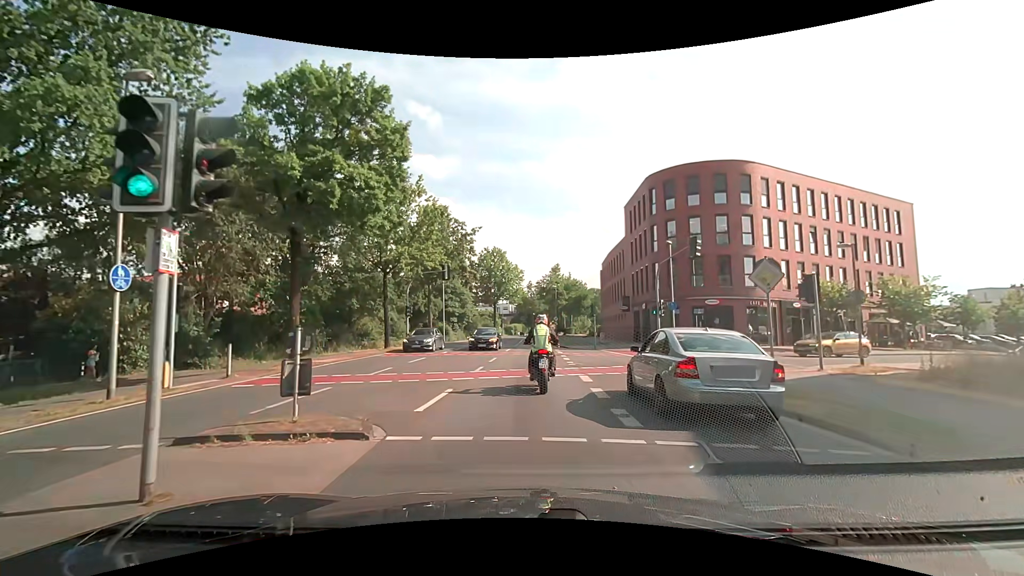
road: tertiary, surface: asphalt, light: Day
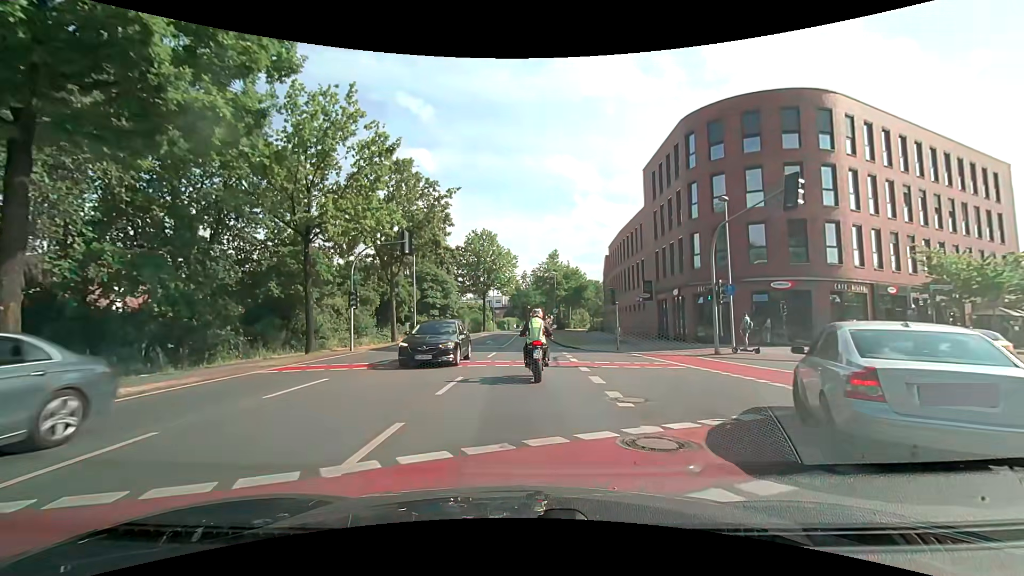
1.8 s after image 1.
(+0.1, +11.4) m; +1°
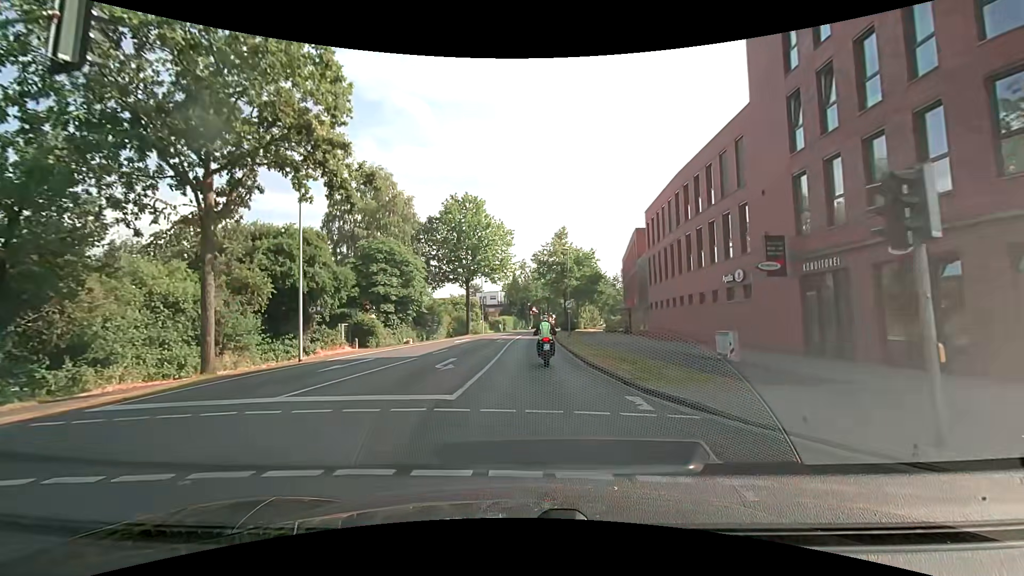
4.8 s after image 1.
(0.0, +20.7) m; +1°
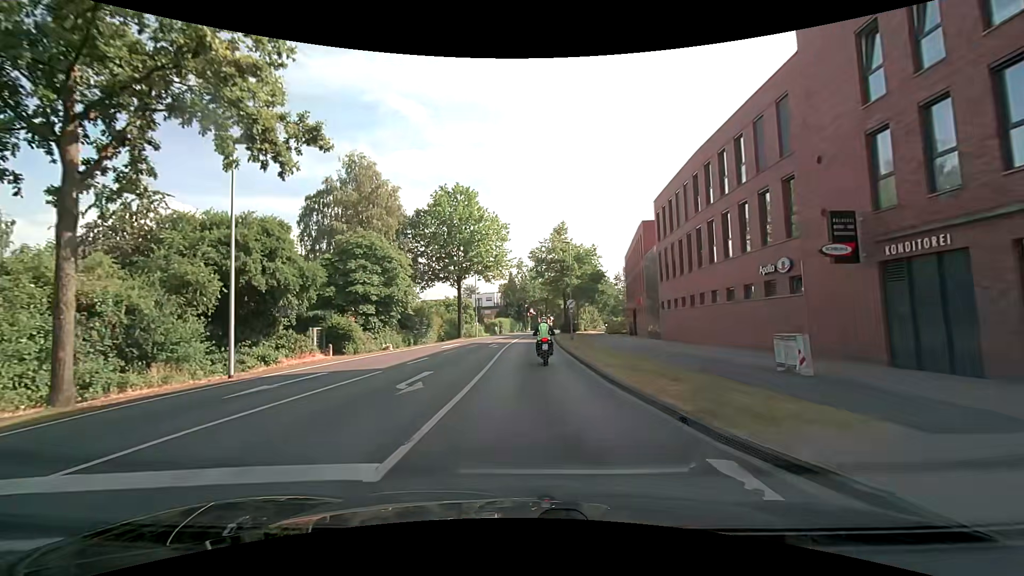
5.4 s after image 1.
(0.0, +4.5) m; 0°
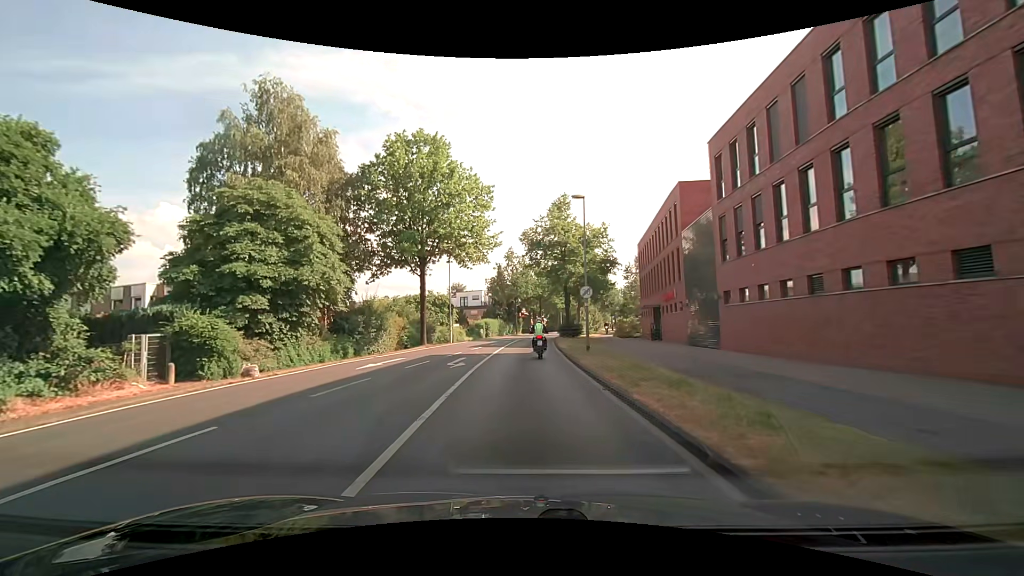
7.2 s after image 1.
(+0.1, +14.1) m; 0°
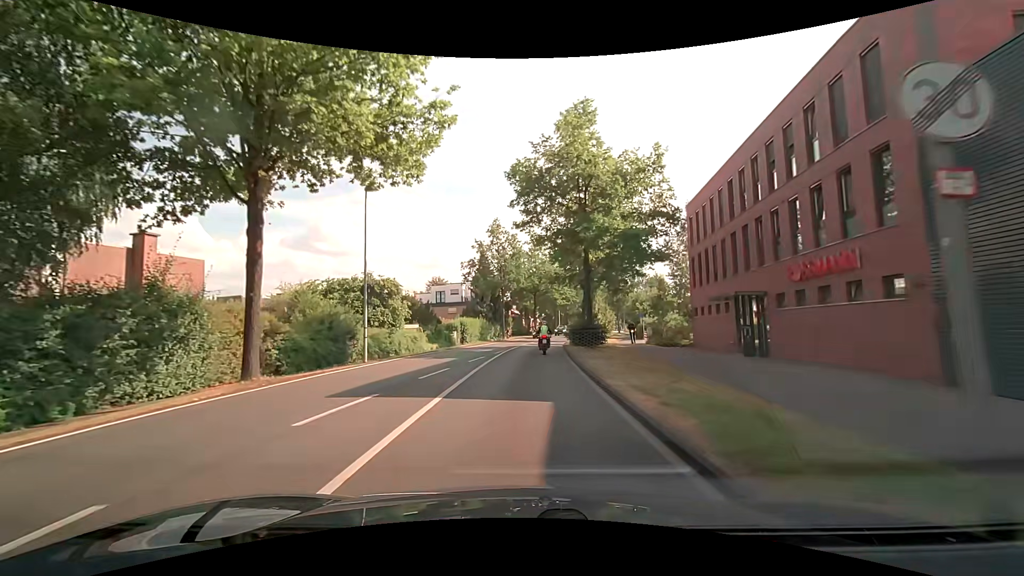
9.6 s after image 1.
(+0.5, +21.3) m; +3°
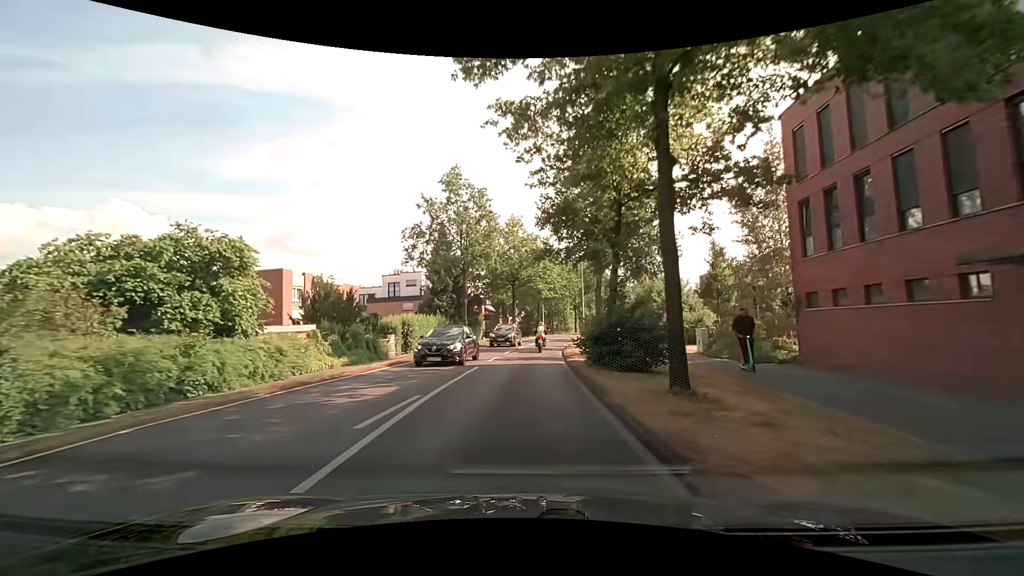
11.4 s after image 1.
(+0.3, +18.5) m; +2°
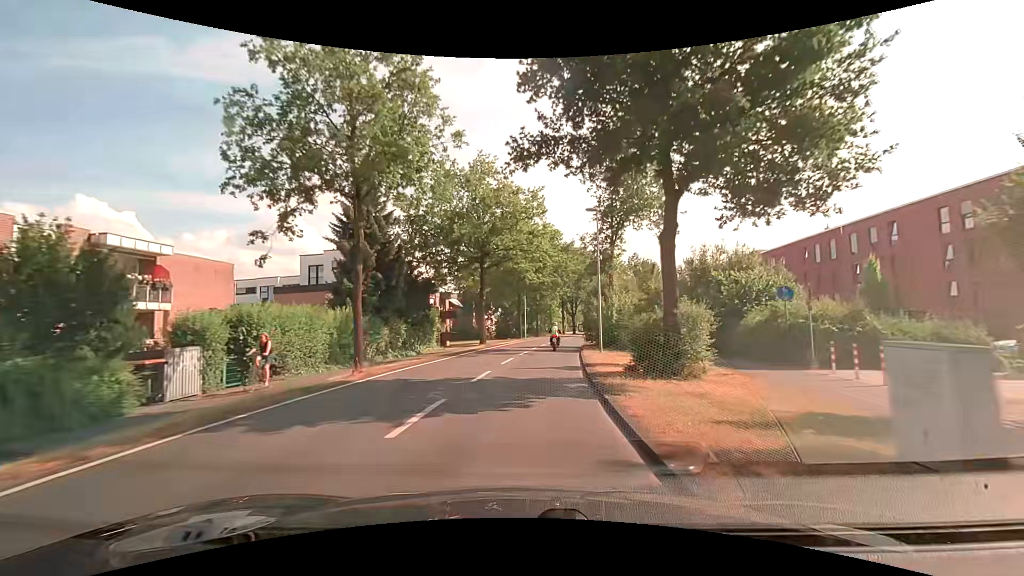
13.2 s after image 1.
(+0.2, +20.1) m; +2°
(0, +10) (+1, +20) (+2, +30) (+3, +40) (+4, +50) (+6, +60) (+8, +69) (+9, +79) (+12, +89) (+14, +99) m
